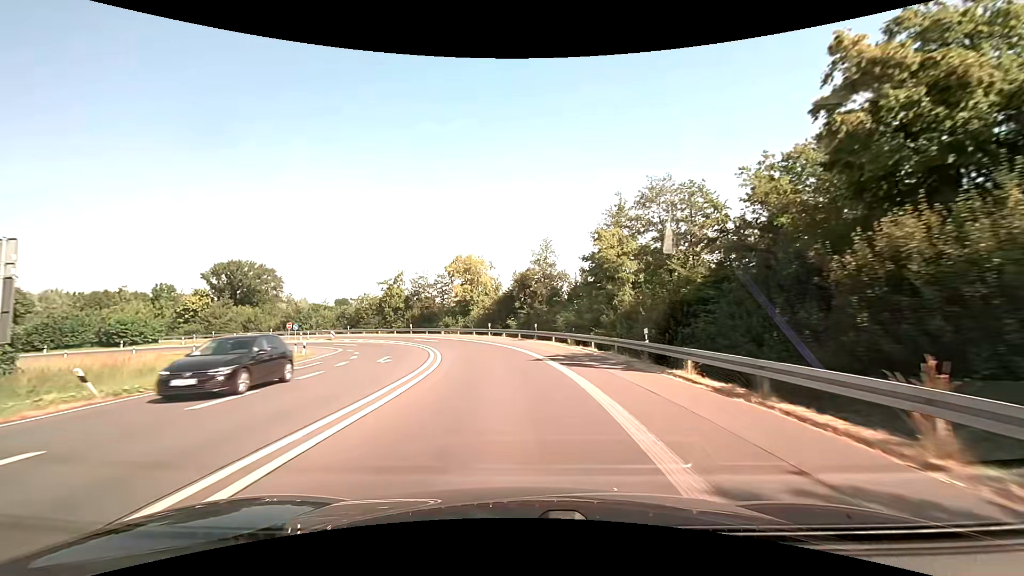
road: motorway_link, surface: asphalt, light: Day
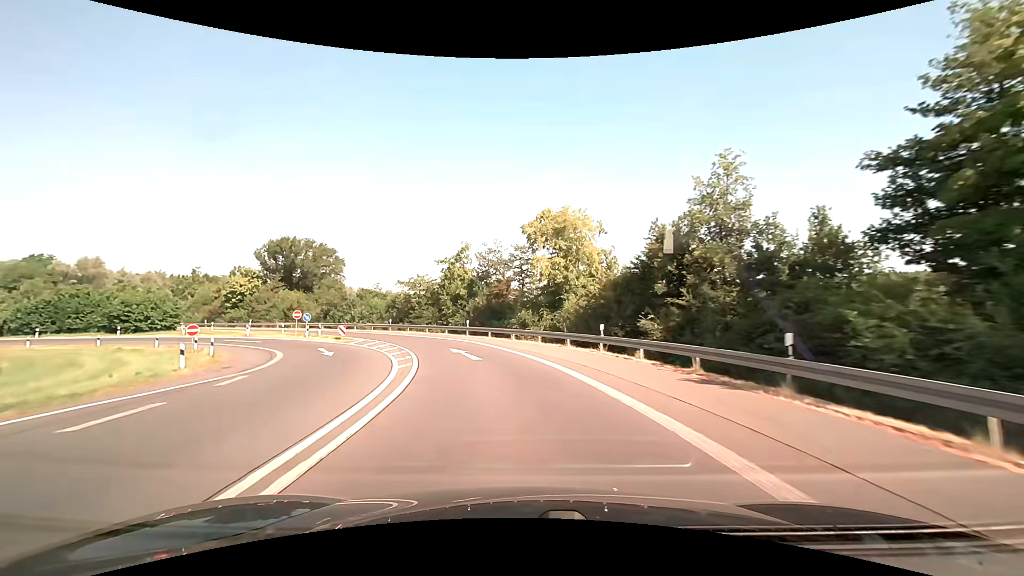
(-1.9, +26.2) m; -10°
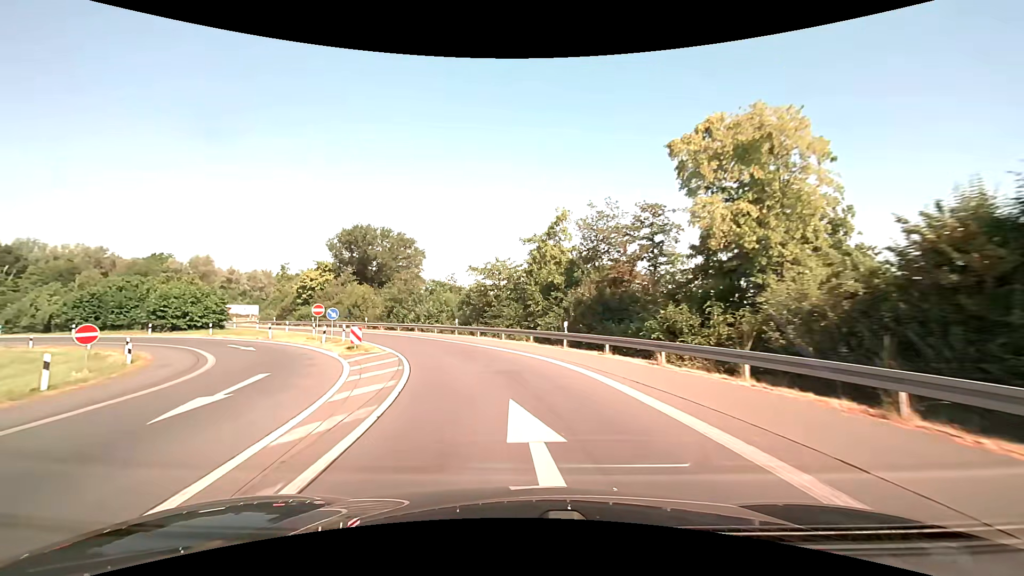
(-1.5, +17.2) m; -11°
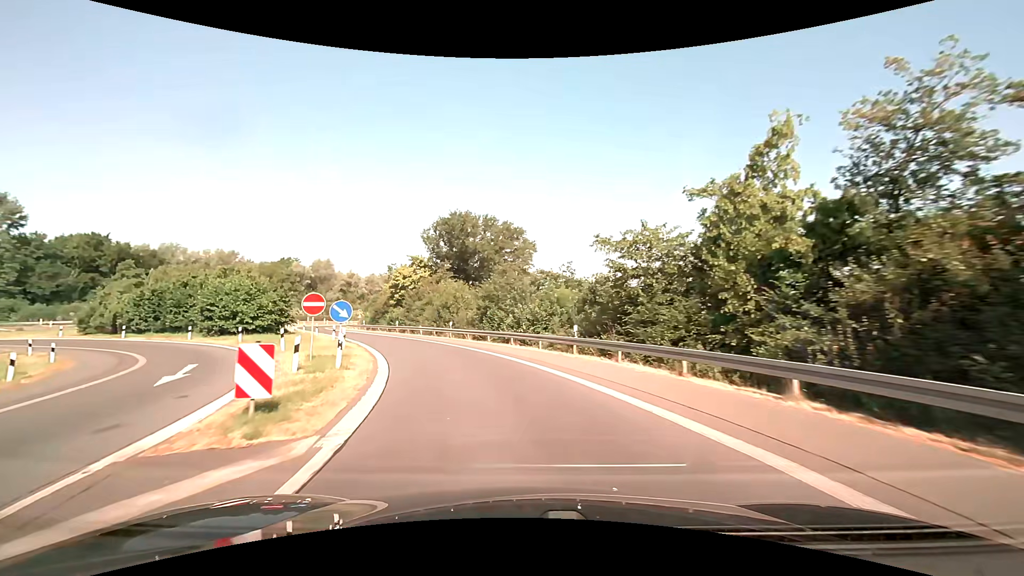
(-2.0, +17.0) m; -14°
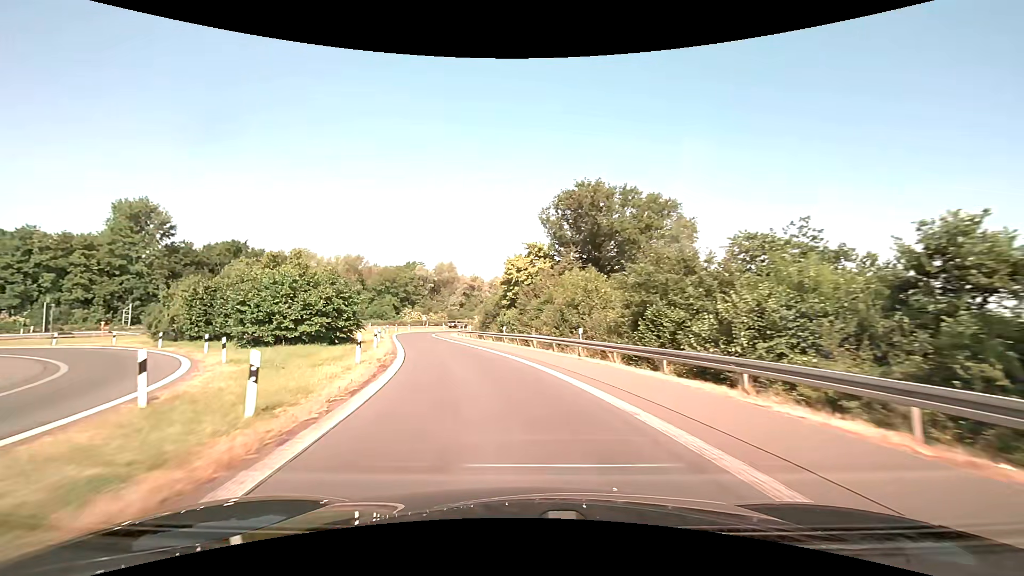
(-2.1, +17.1) m; -14°
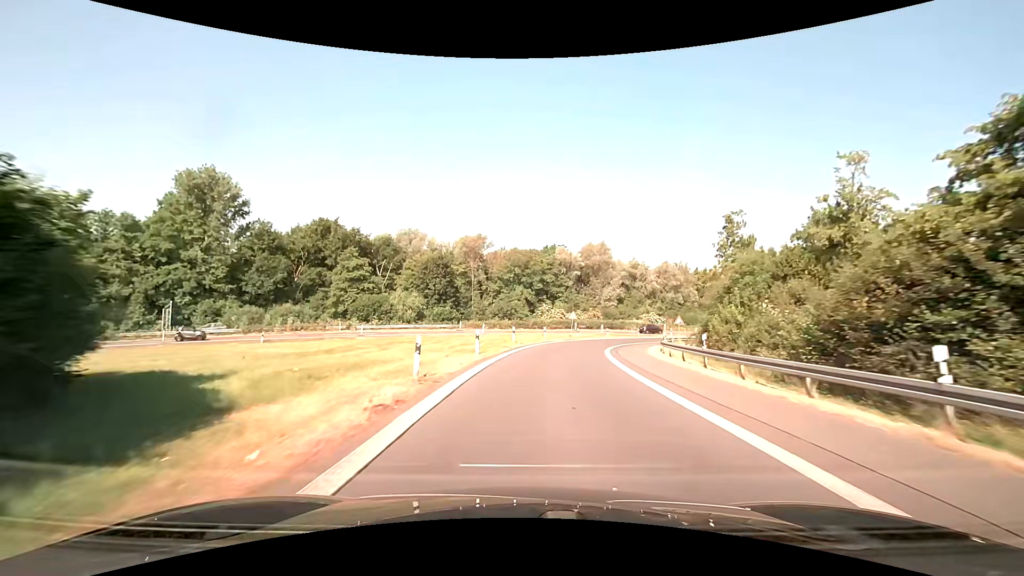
(-9.8, +44.8) m; -17°
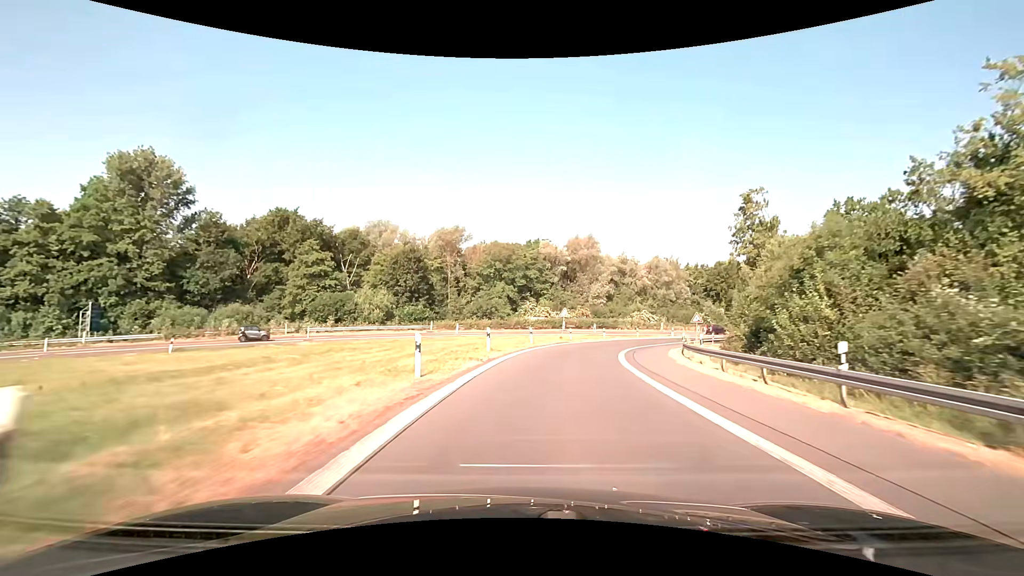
(+0.1, +9.6) m; +2°
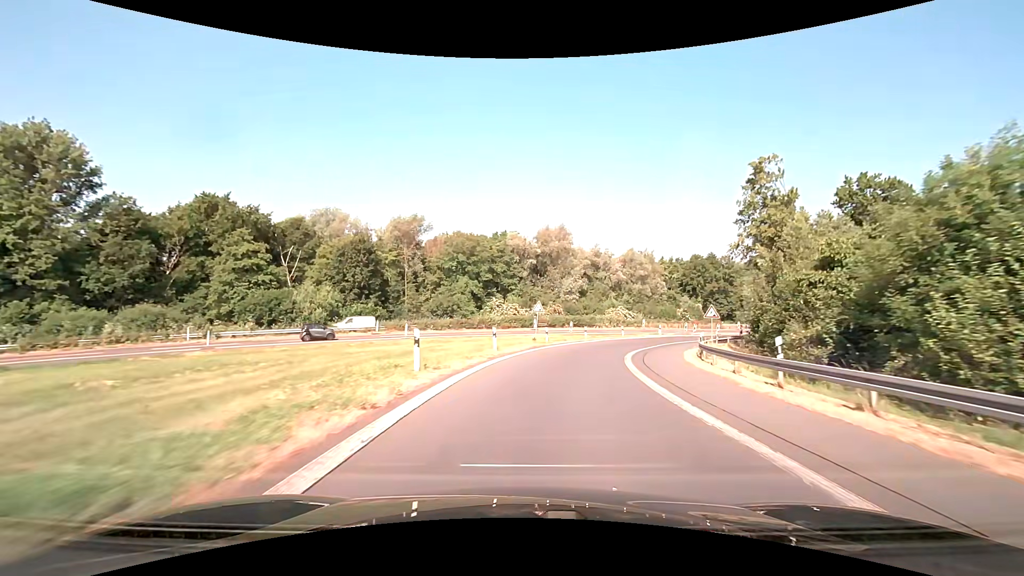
(+0.3, +9.6) m; +3°
(0, +10) (+2, +20) (+4, +30) (+8, +39) (+13, +47) (+19, +55) (+26, +63) (+33, +69) (+41, +76) (+50, +81) m
